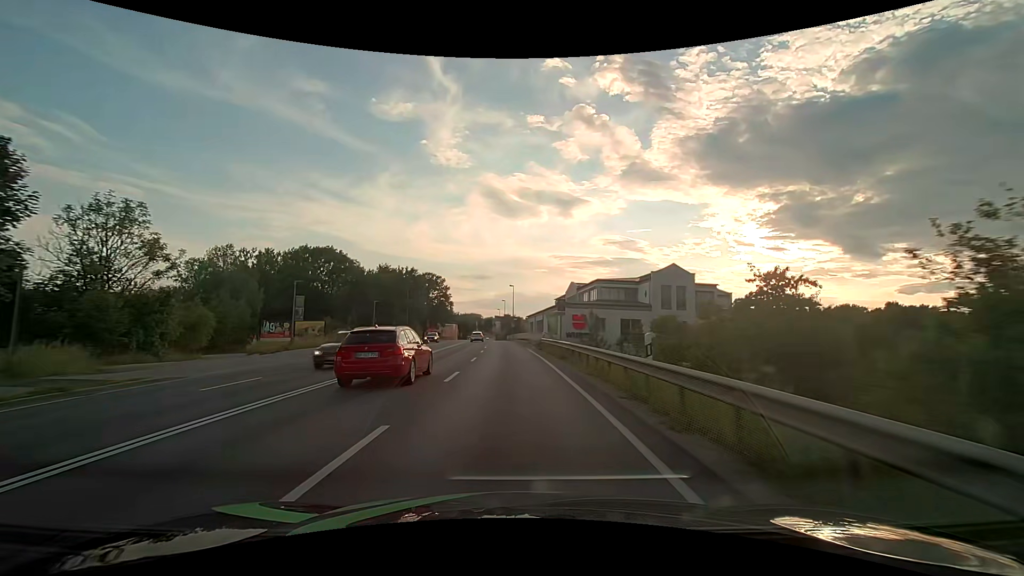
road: primary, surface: asphalt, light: Day
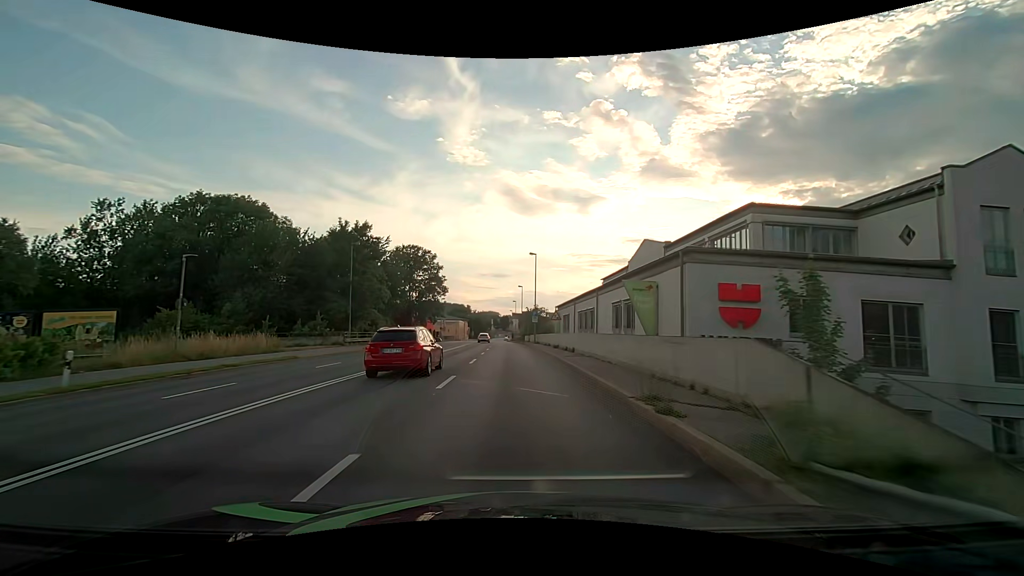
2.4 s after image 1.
(-0.7, +37.8) m; -2°
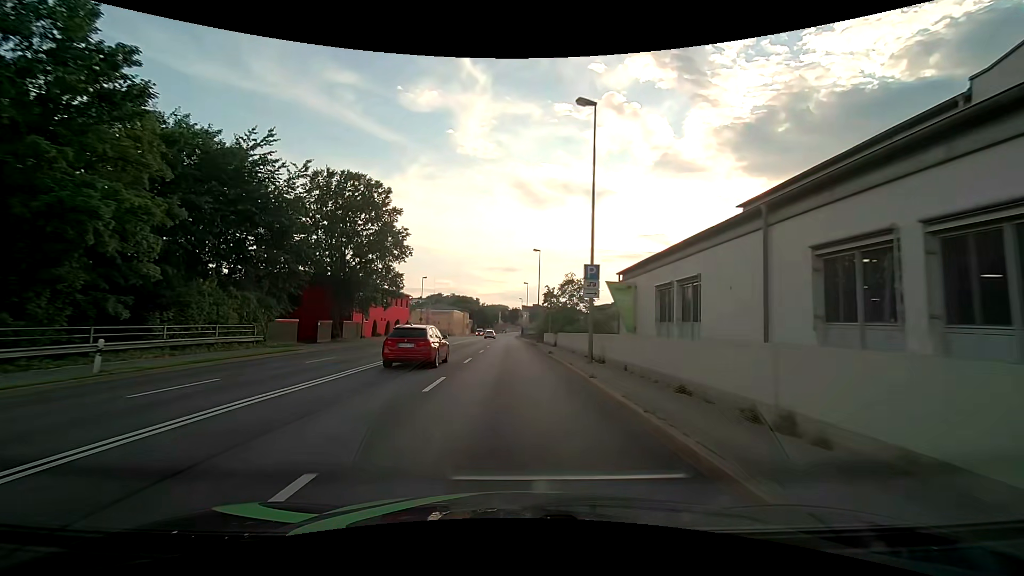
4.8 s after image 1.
(-0.4, +36.8) m; -1°
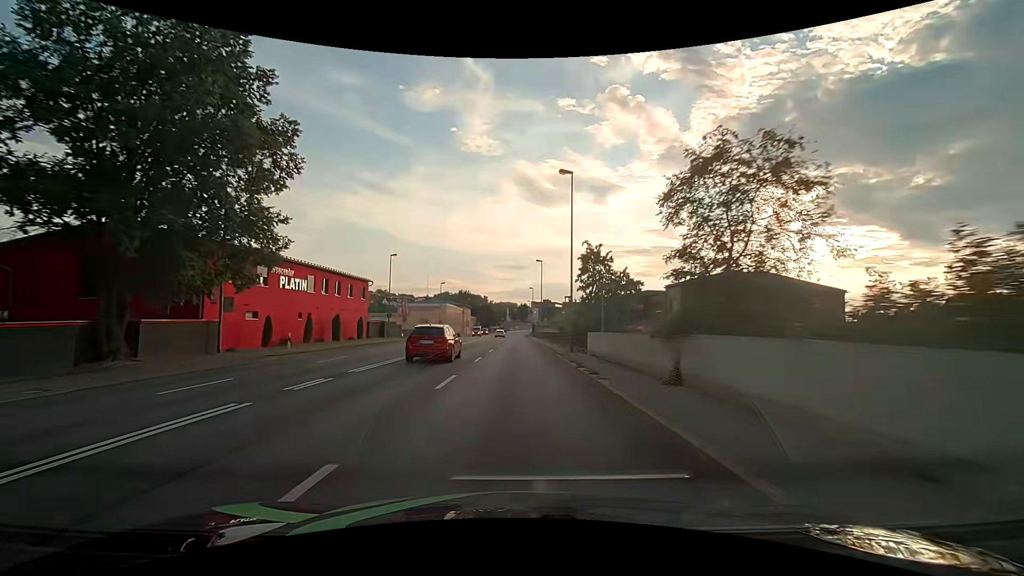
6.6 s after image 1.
(-0.2, +26.8) m; -1°
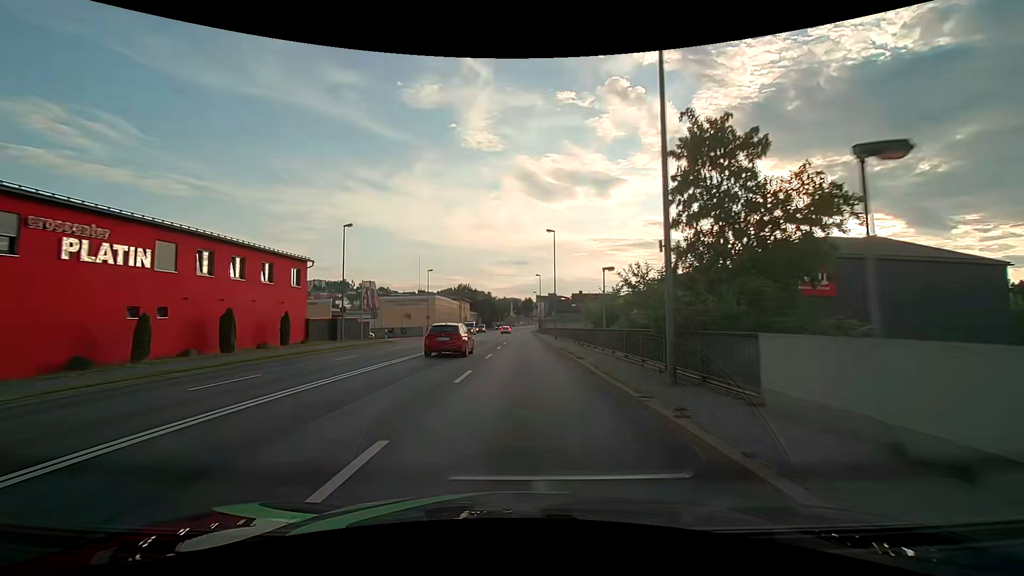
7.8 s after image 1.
(-0.1, +17.0) m; -1°
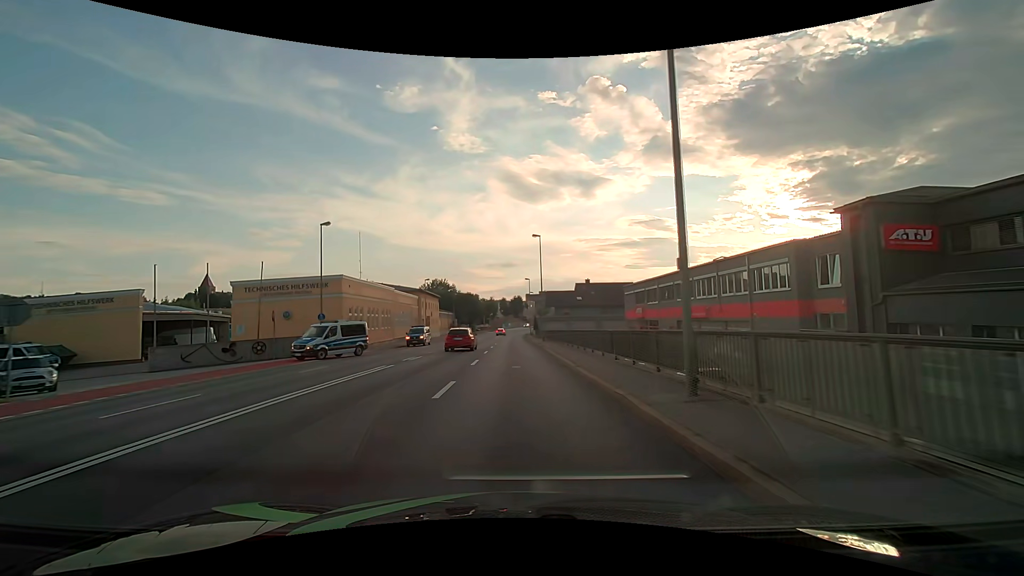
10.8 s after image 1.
(+0.3, +38.0) m; +1°
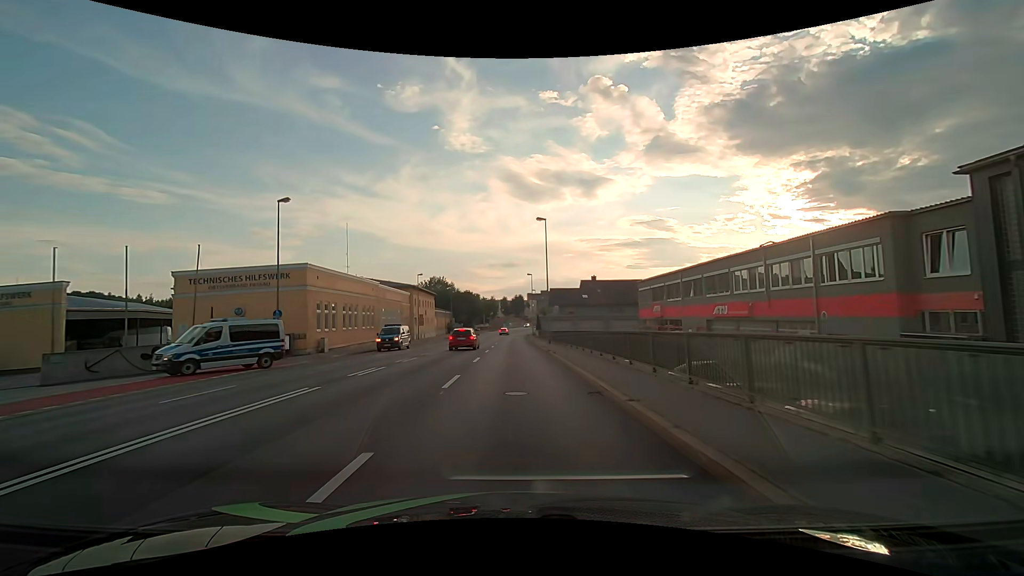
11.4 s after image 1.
(0.0, +7.3) m; 0°
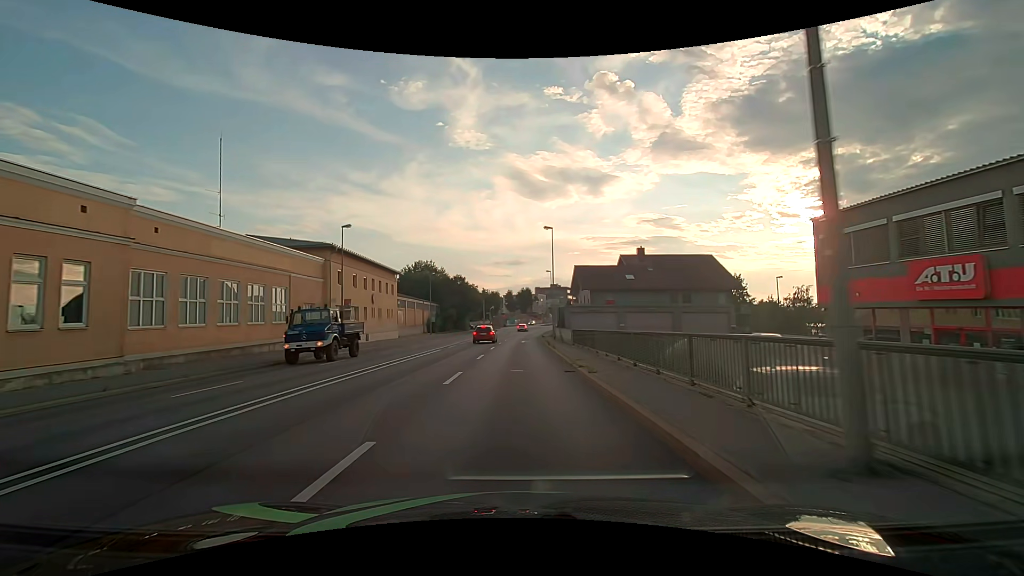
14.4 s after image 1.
(-0.2, +35.7) m; -1°
(0, +10) (0, +20) (0, +30) (0, +40) (0, +50) (+1, +60) (+1, +70) (+2, +80) (+3, +90) (+4, +100) m
